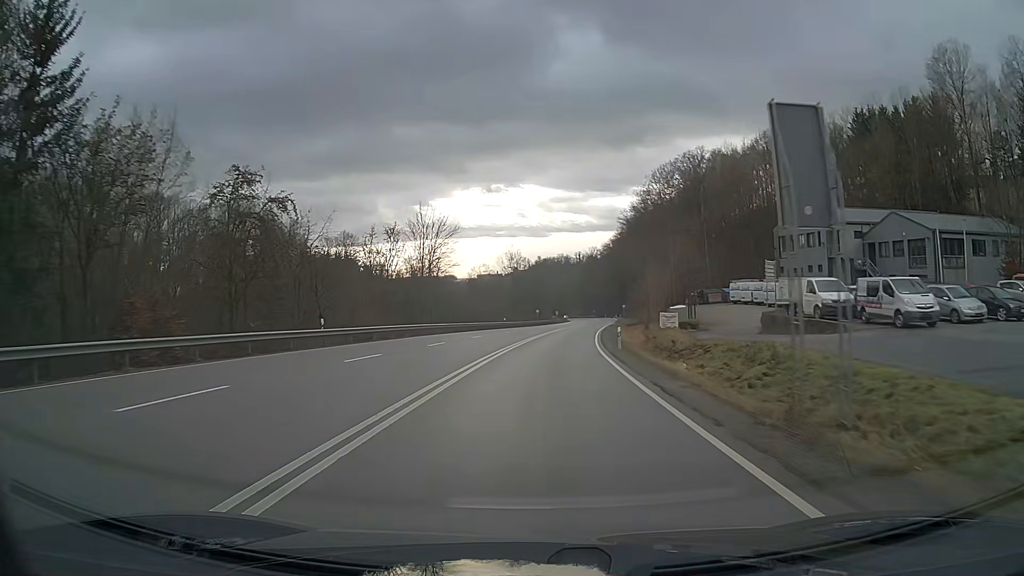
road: primary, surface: asphalt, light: Day
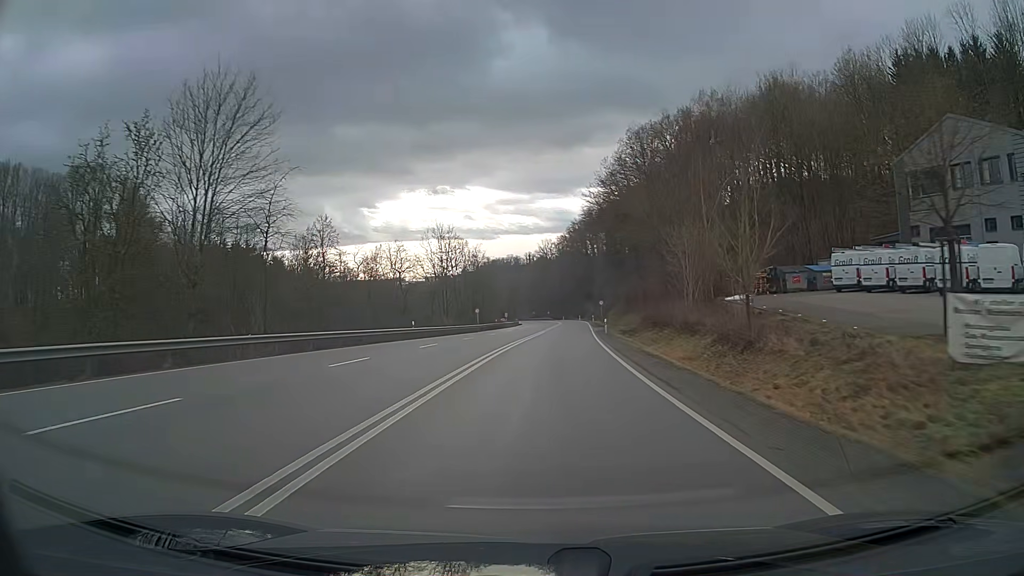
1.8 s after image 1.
(+1.4, +37.3) m; +4°
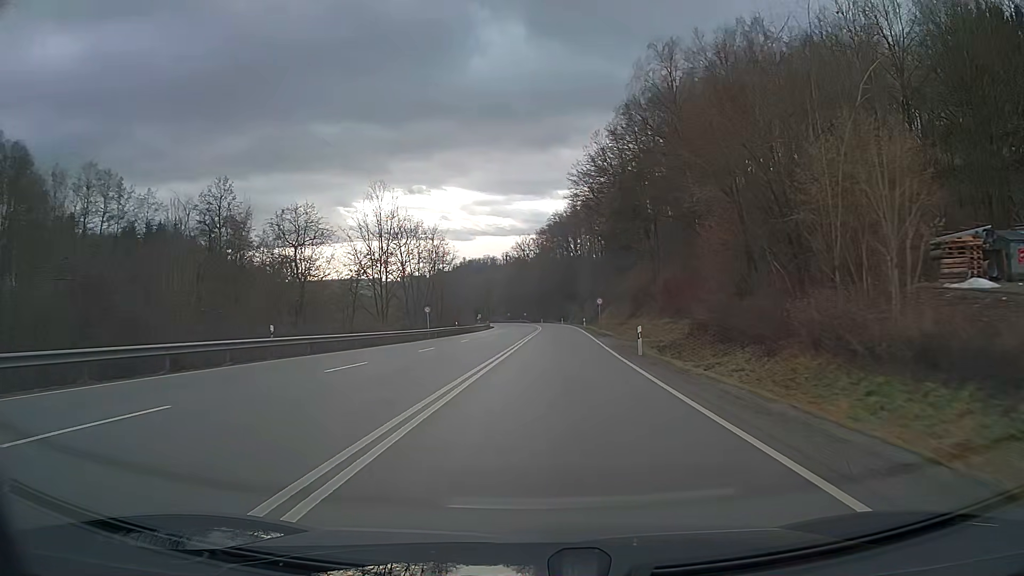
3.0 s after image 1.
(+0.4, +24.1) m; +2°
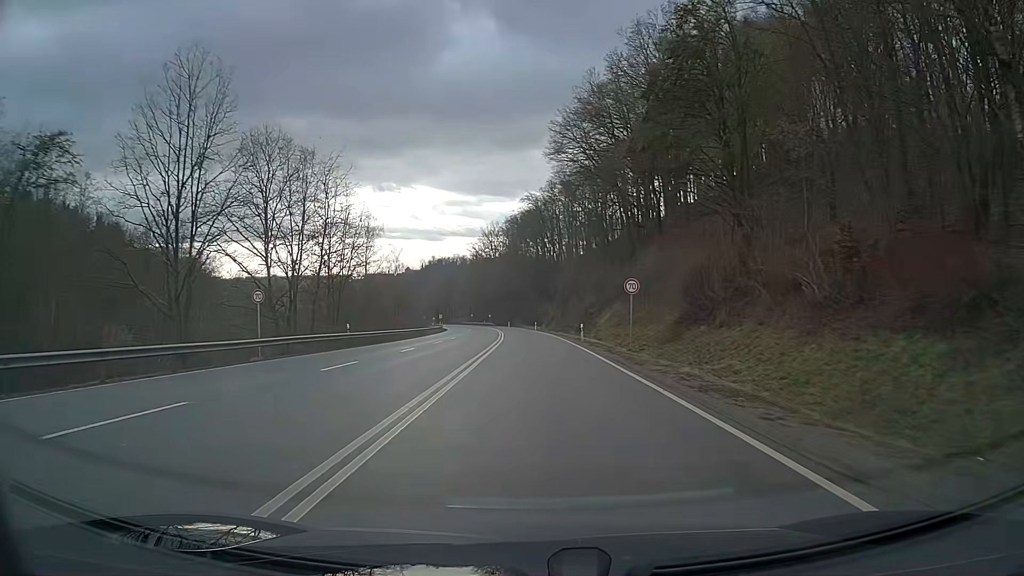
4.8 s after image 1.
(+0.8, +34.4) m; +2°
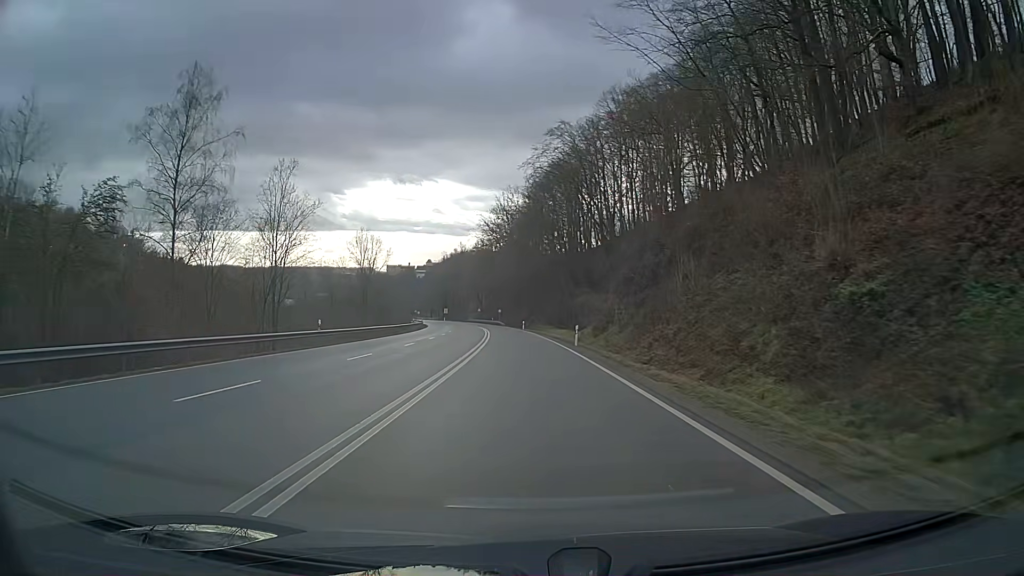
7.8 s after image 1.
(-0.7, +55.2) m; -2°
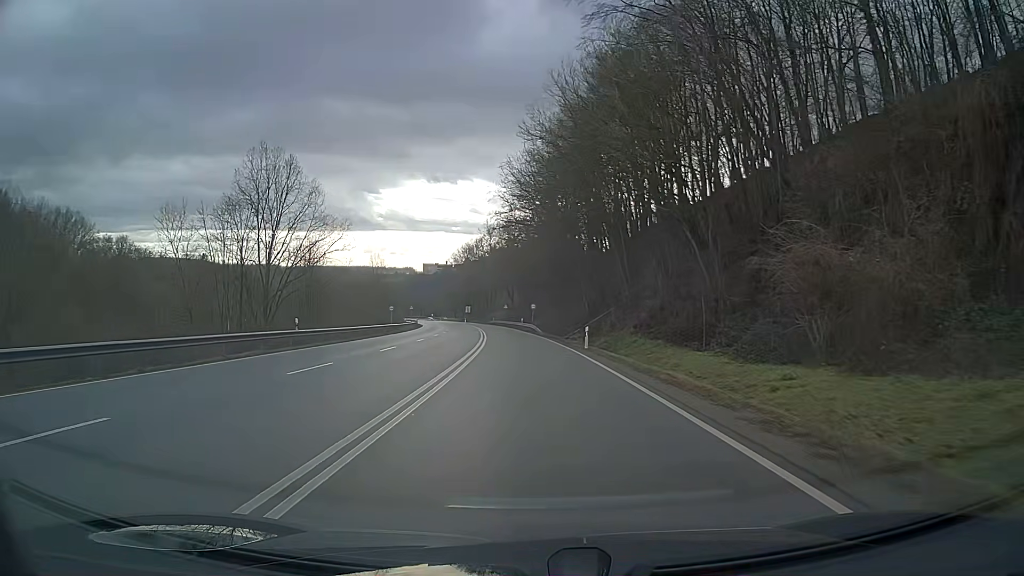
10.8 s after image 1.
(-1.6, +54.2) m; -4°
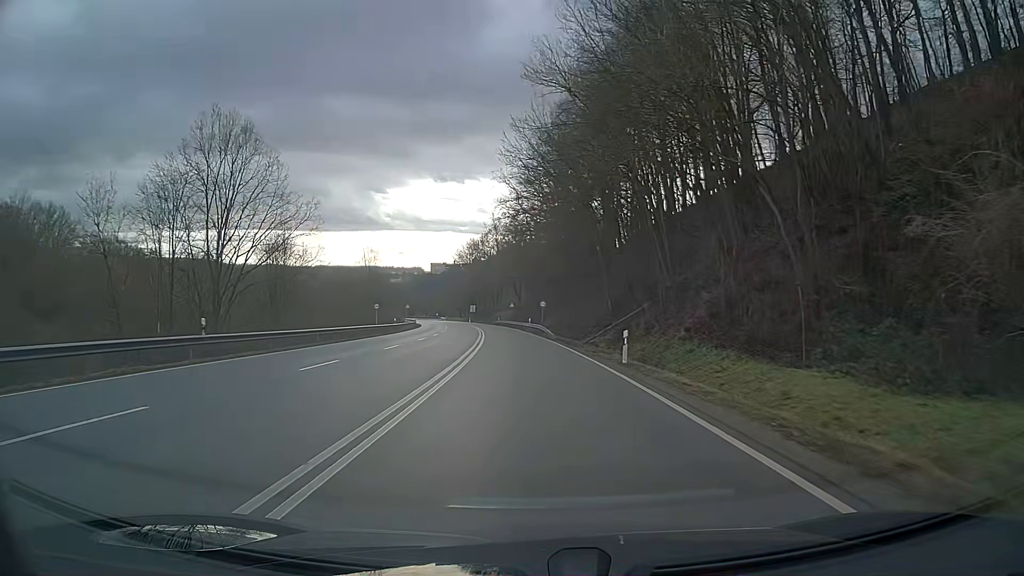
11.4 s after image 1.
(-0.1, +10.8) m; -1°
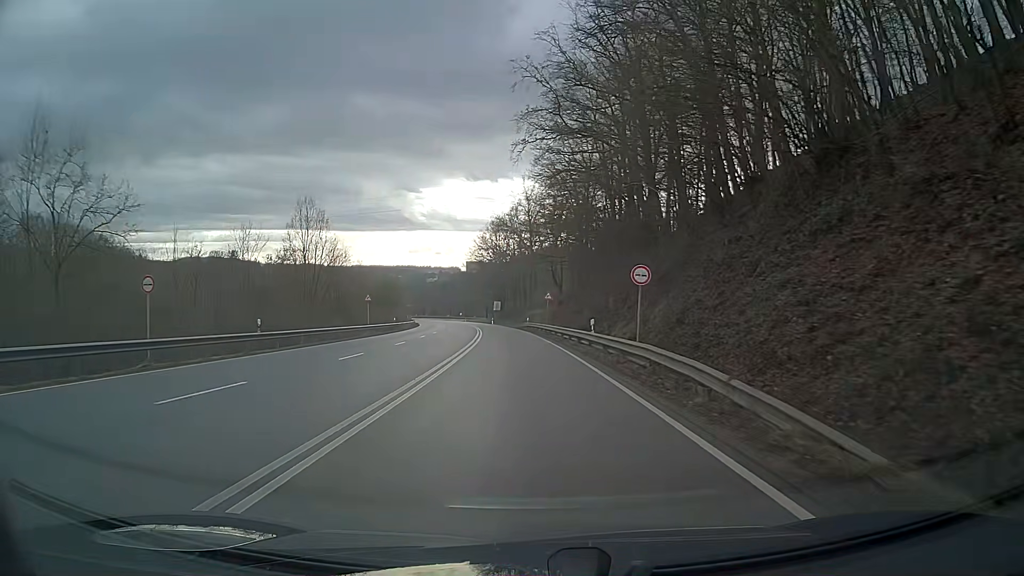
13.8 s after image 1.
(-1.2, +43.0) m; -3°
